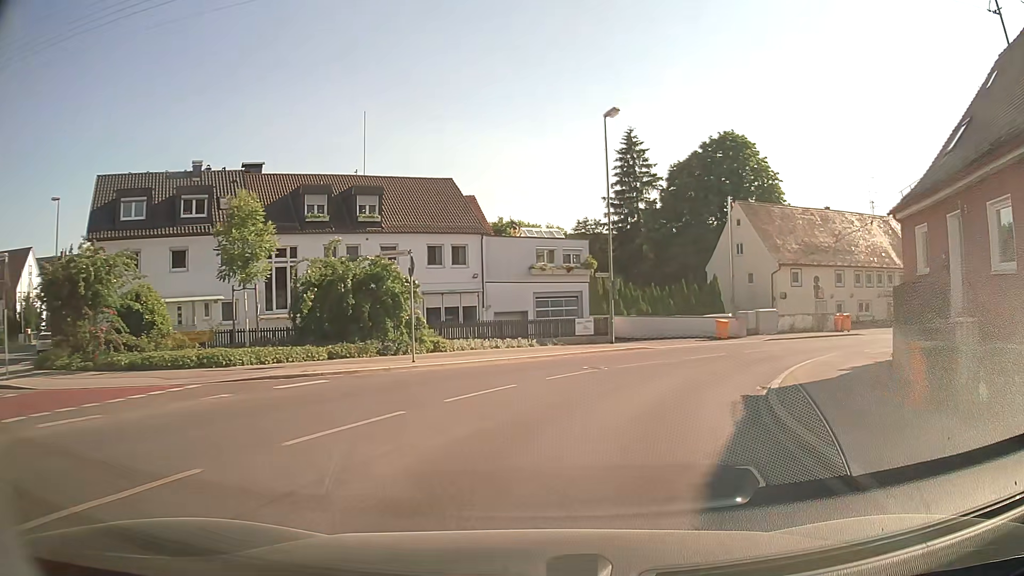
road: secondary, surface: asphalt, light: Day
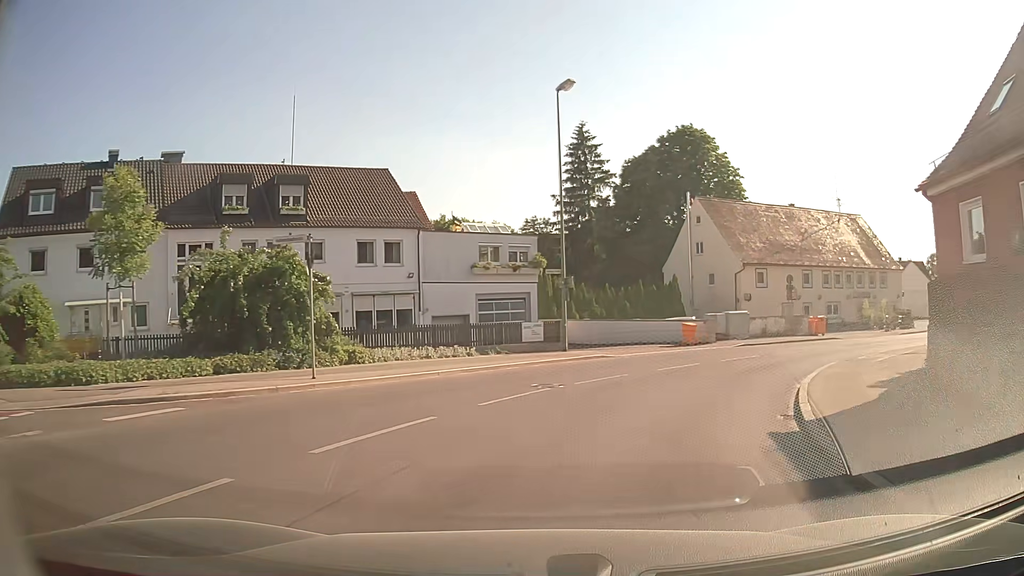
(+0.2, +4.3) m; +4°
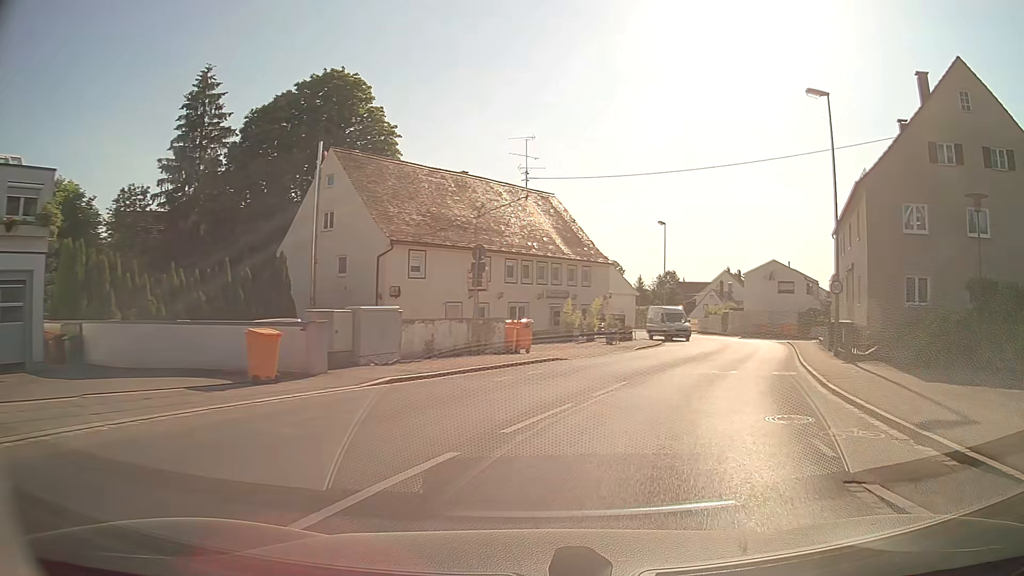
(+4.6, +18.3) m; +30°
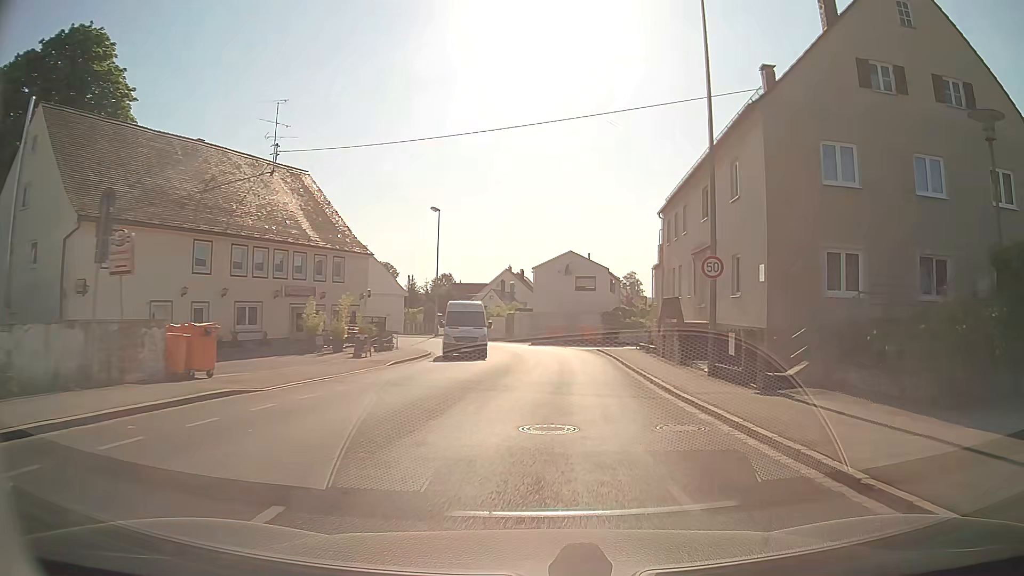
(+1.9, +10.4) m; +20°
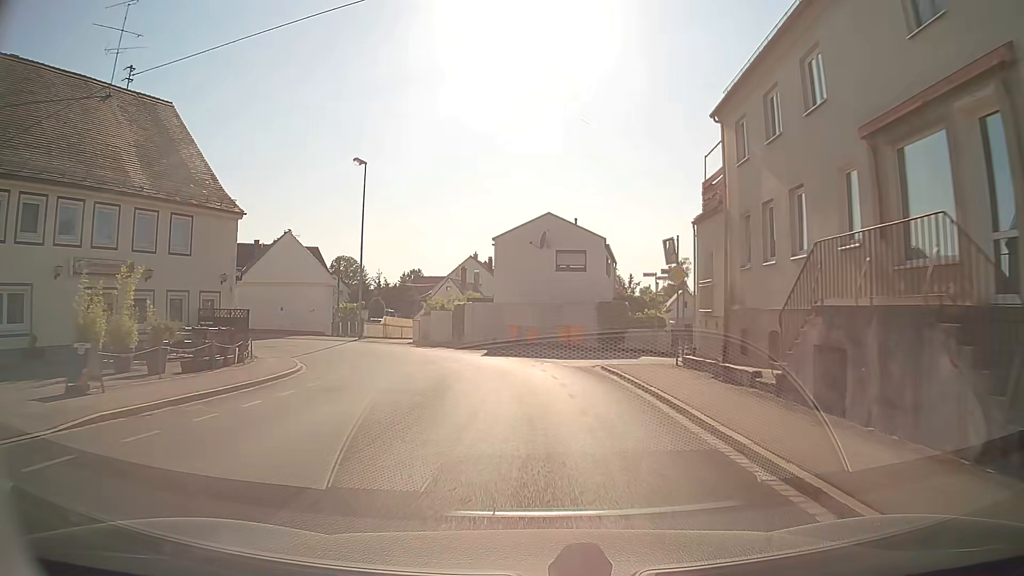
(+0.9, +17.0) m; +3°
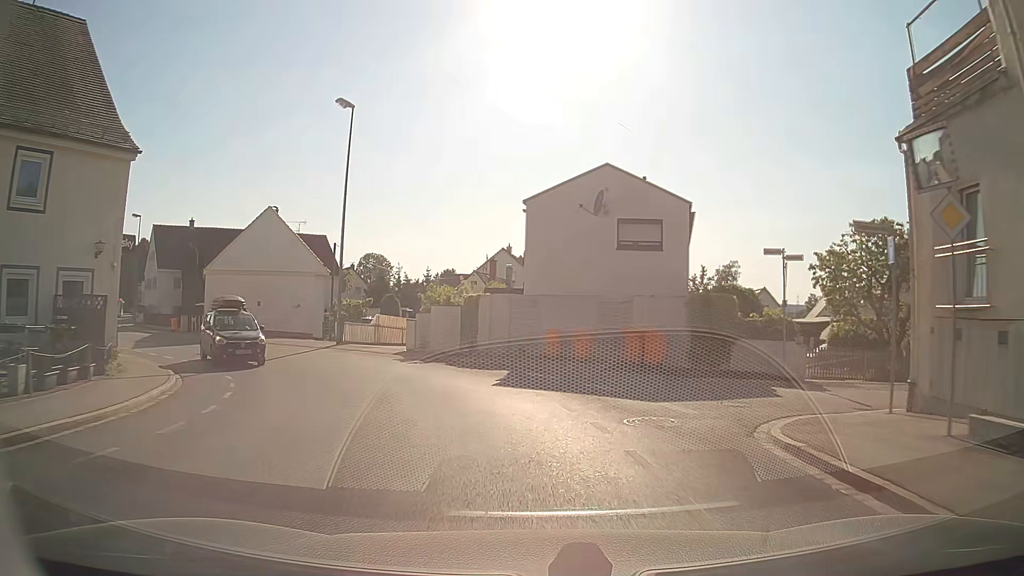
(-0.4, +11.6) m; -3°
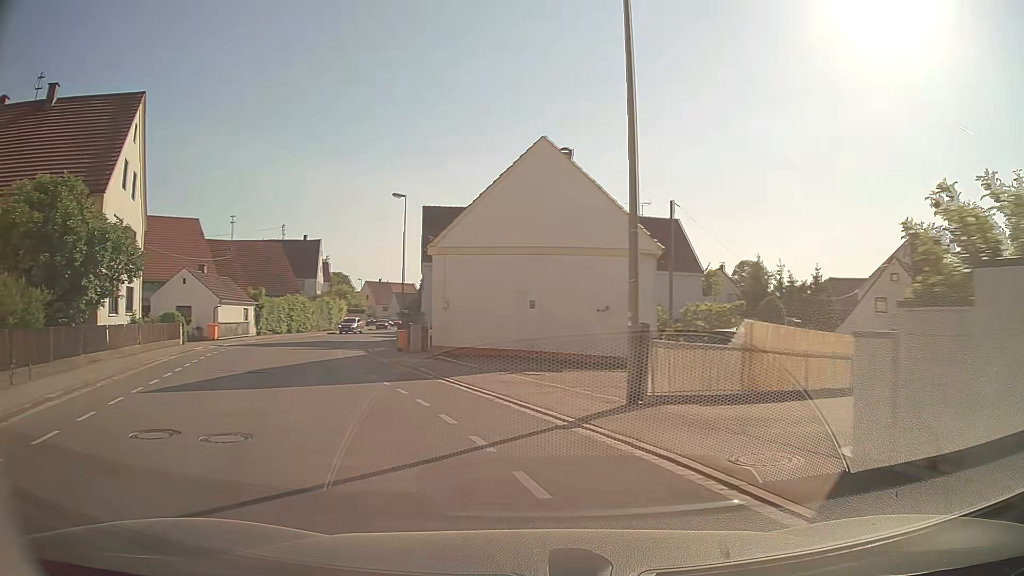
(-3.3, +19.2) m; -32°
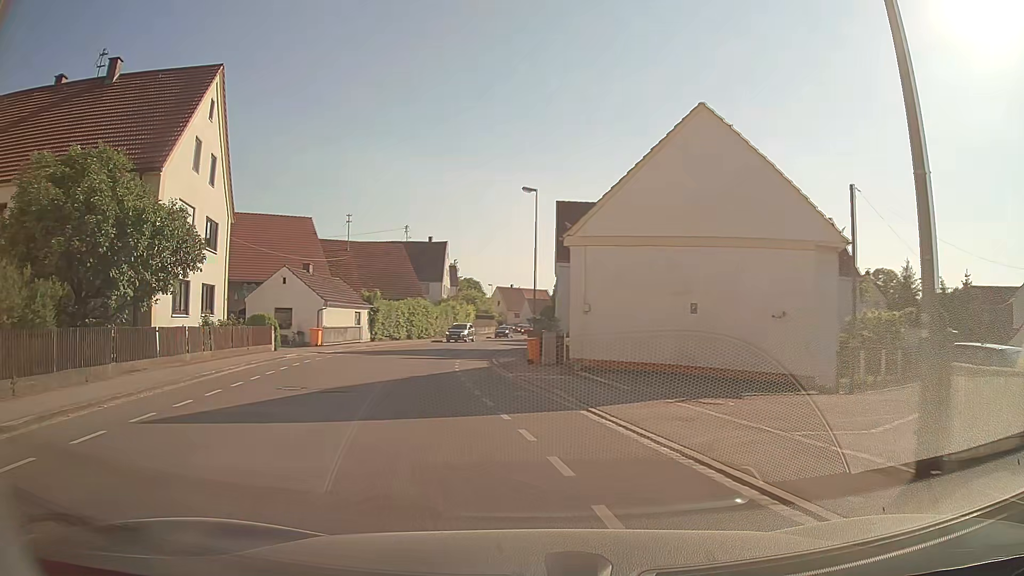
(-0.5, +4.8) m; -11°
(-1, +10) (-3, +20) (-4, +30) (-4, +40) (-4, +50) (-3, +60) (-1, +70) (0, +79) (+1, +89) (+2, +99) m
